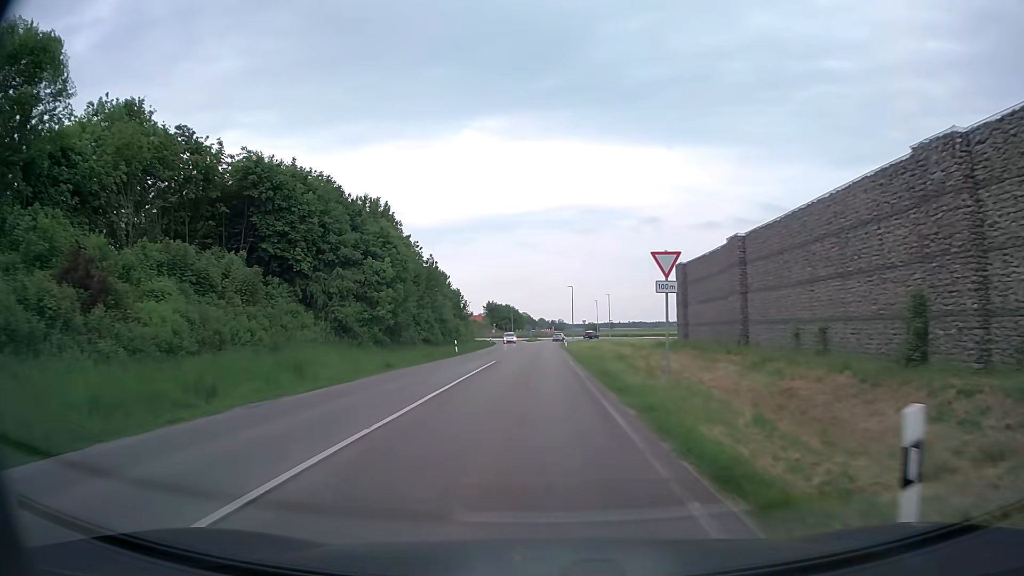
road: secondary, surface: asphalt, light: Day
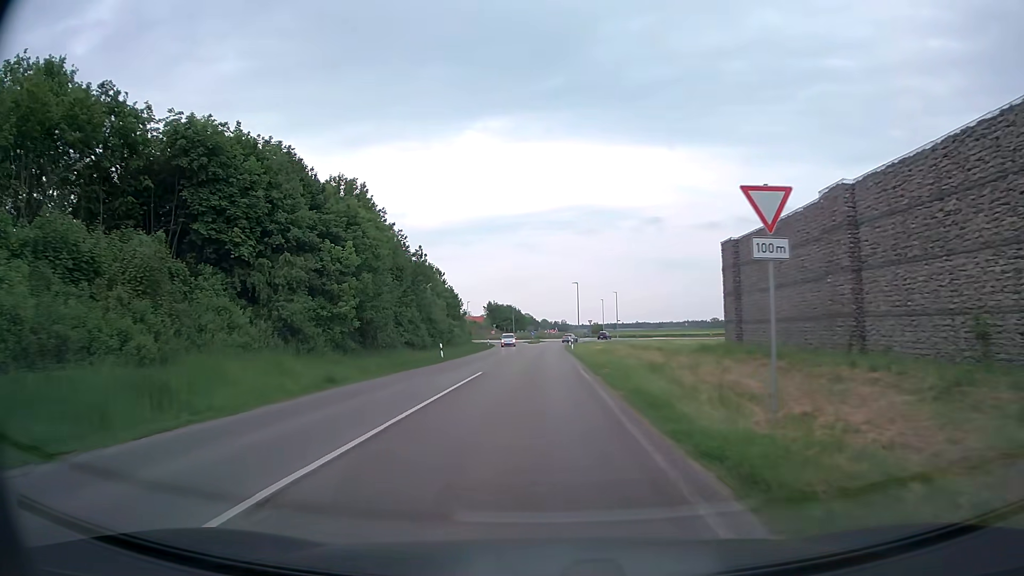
(0.0, +8.4) m; 0°
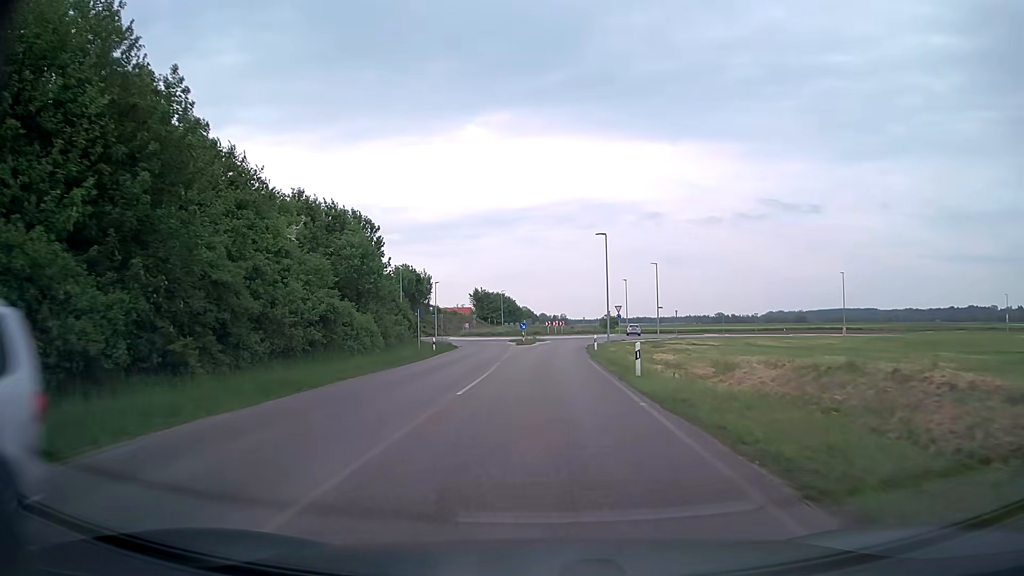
(-0.1, +41.4) m; 0°
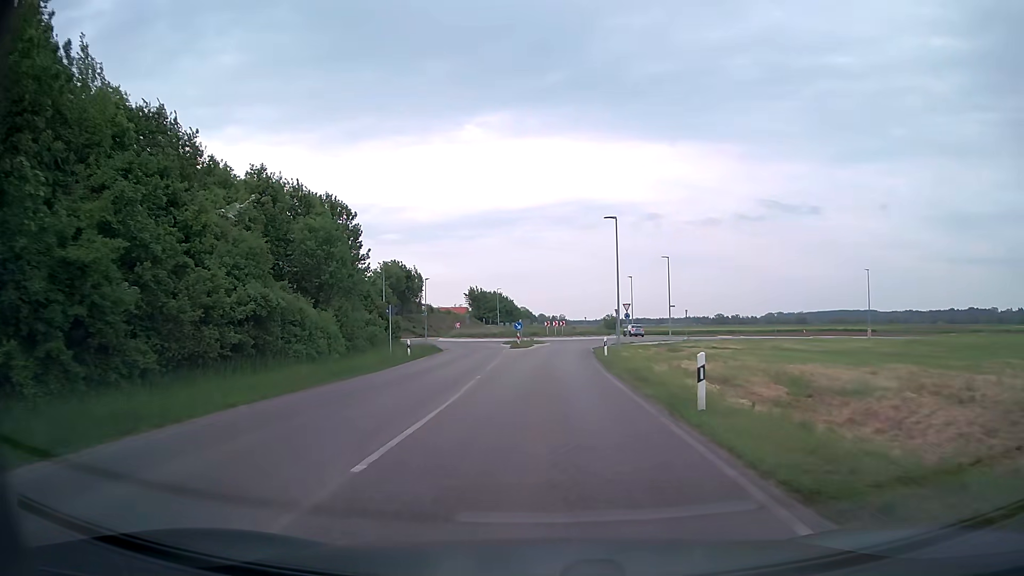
(0.0, +7.6) m; 0°
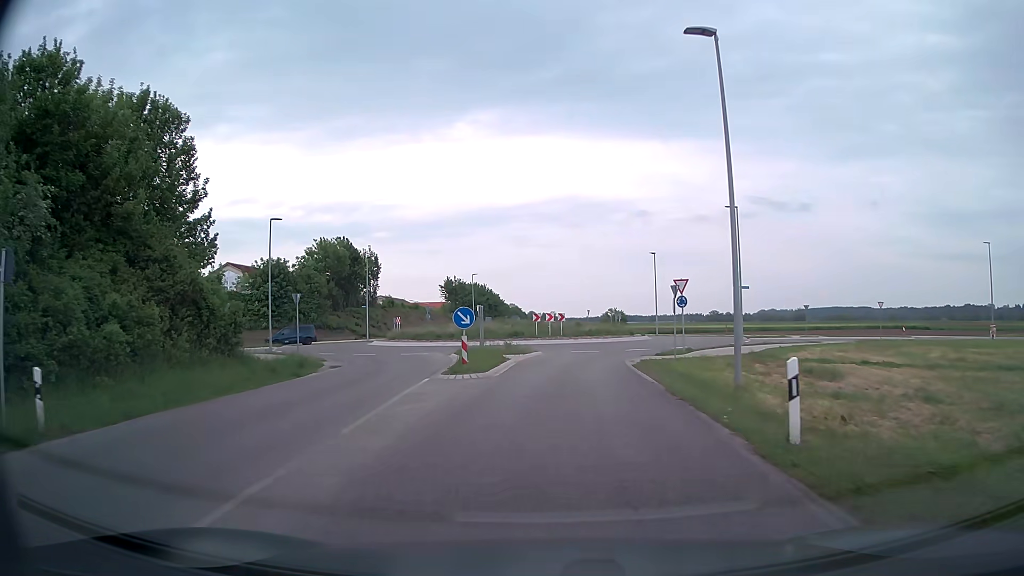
(+0.2, +26.6) m; +1°
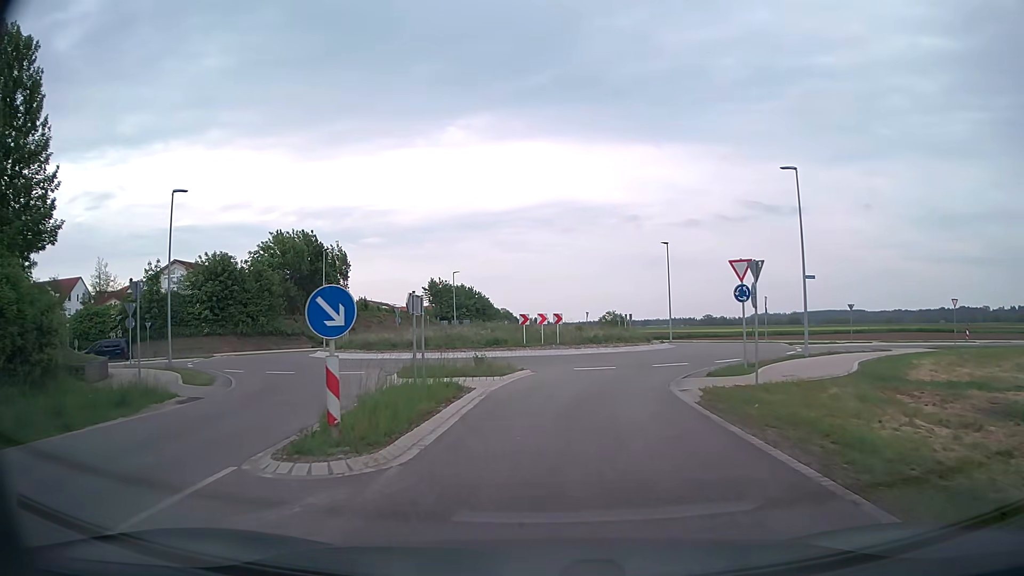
(+0.1, +11.1) m; +1°
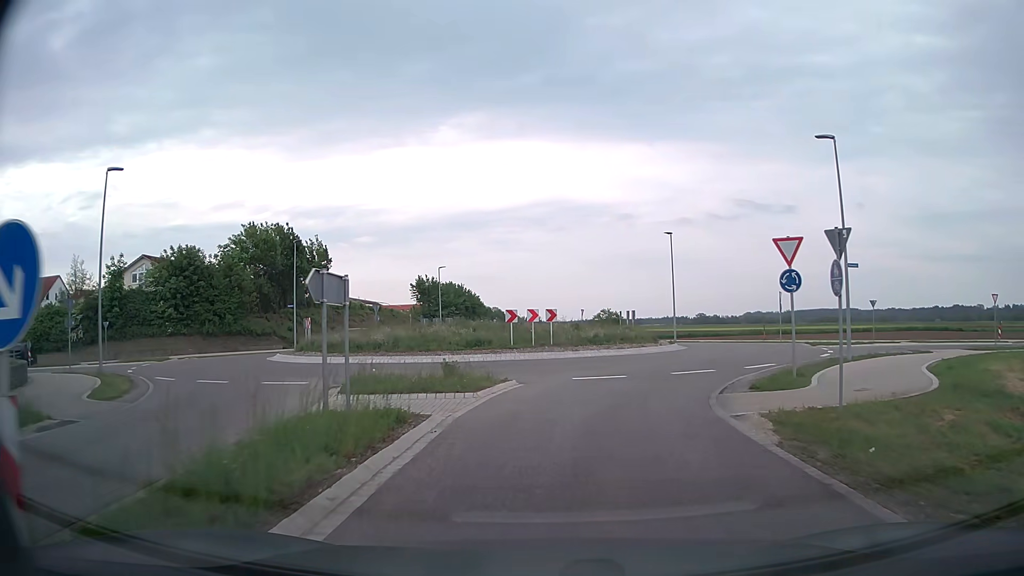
(0.0, +5.0) m; 0°
